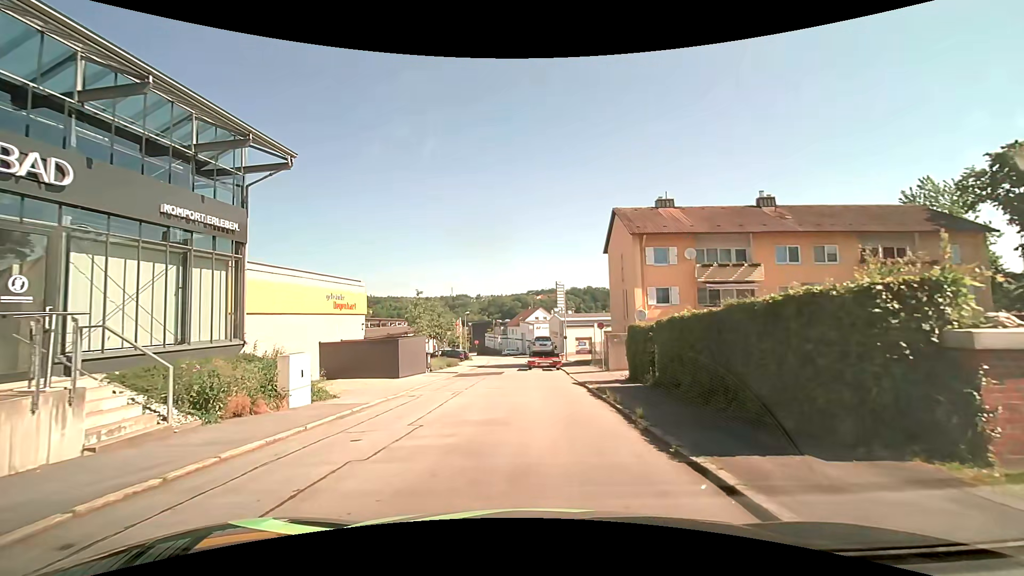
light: Day
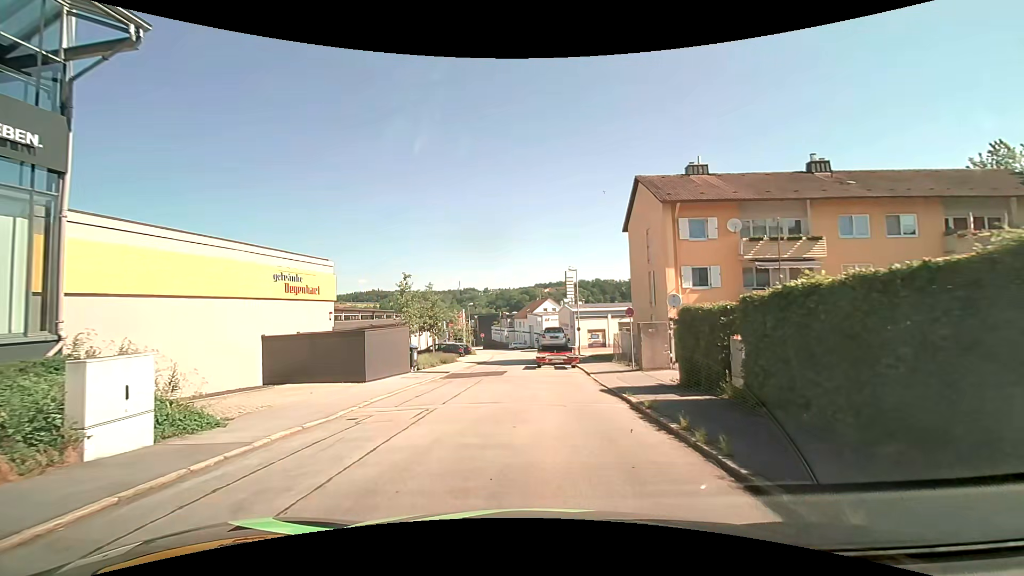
(-0.1, +5.9) m; -1°
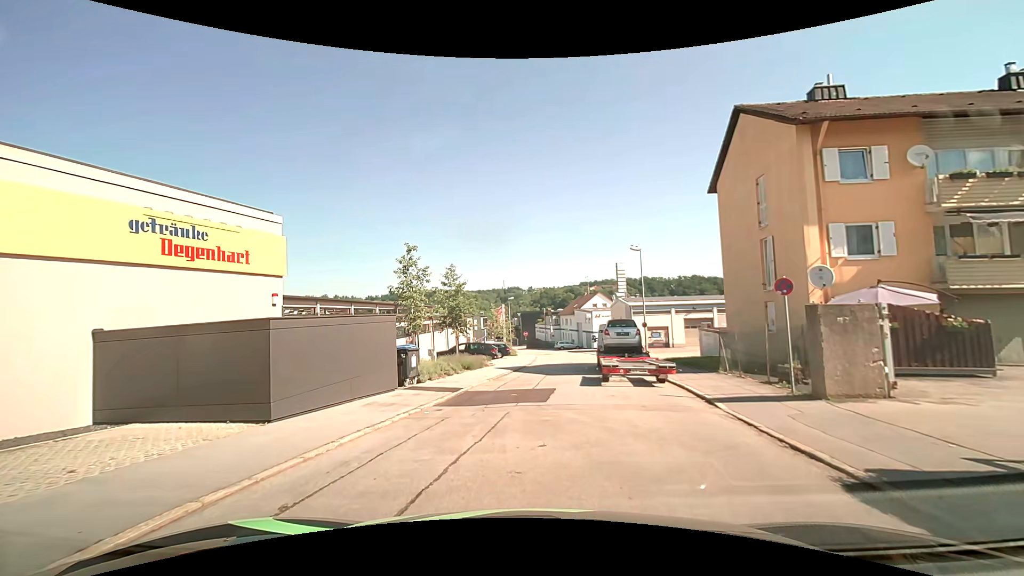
(-0.4, +9.3) m; -6°
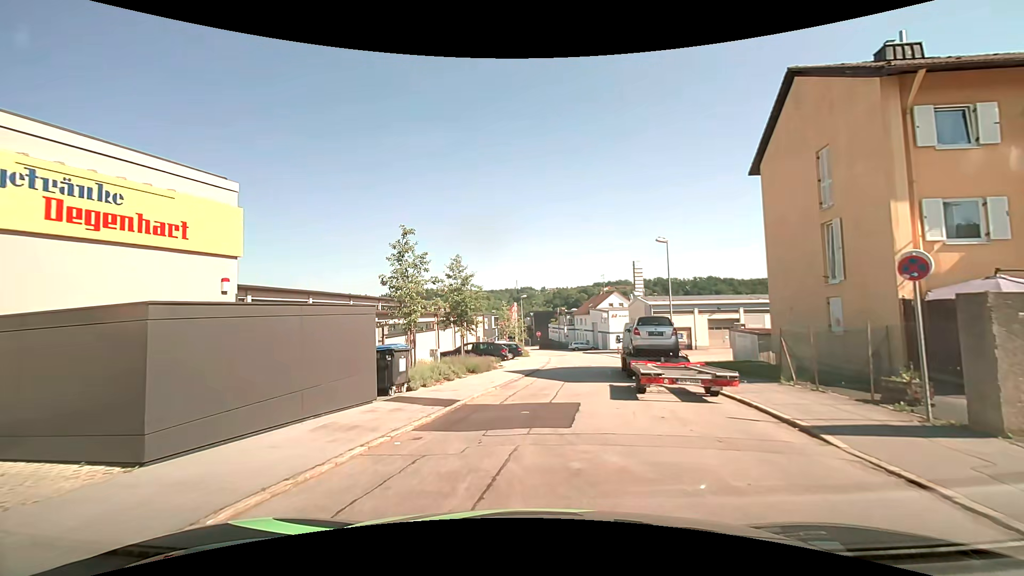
(0.0, +3.3) m; 0°
(0, +10) (+1, +20) (+2, +30) (+4, +40) (+5, +50) (+5, +60) (+4, +70) (+3, +80) (+1, +89) (-1, +99) m
